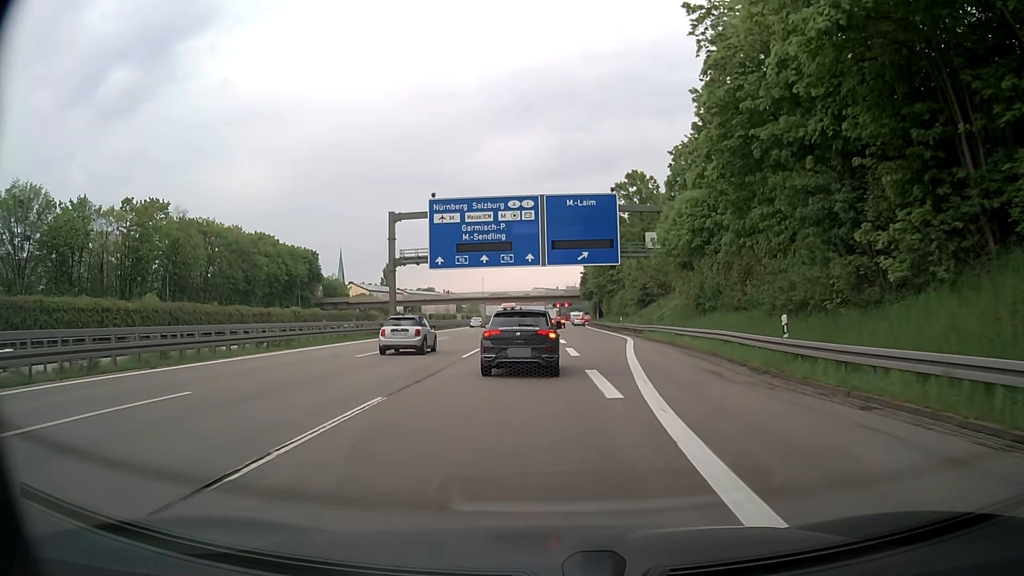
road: motorway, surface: asphalt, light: Day
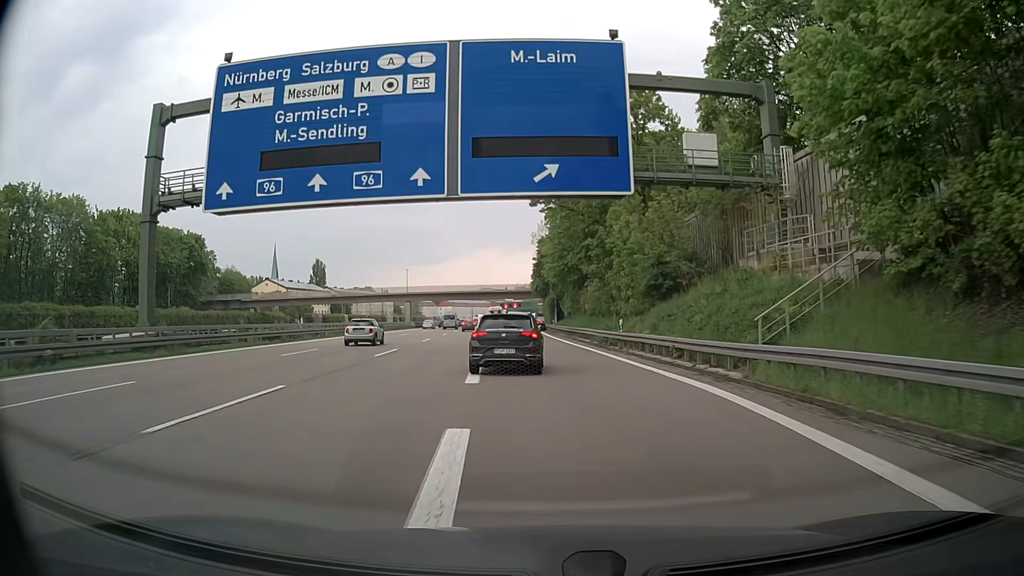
(+1.0, +33.6) m; +4°
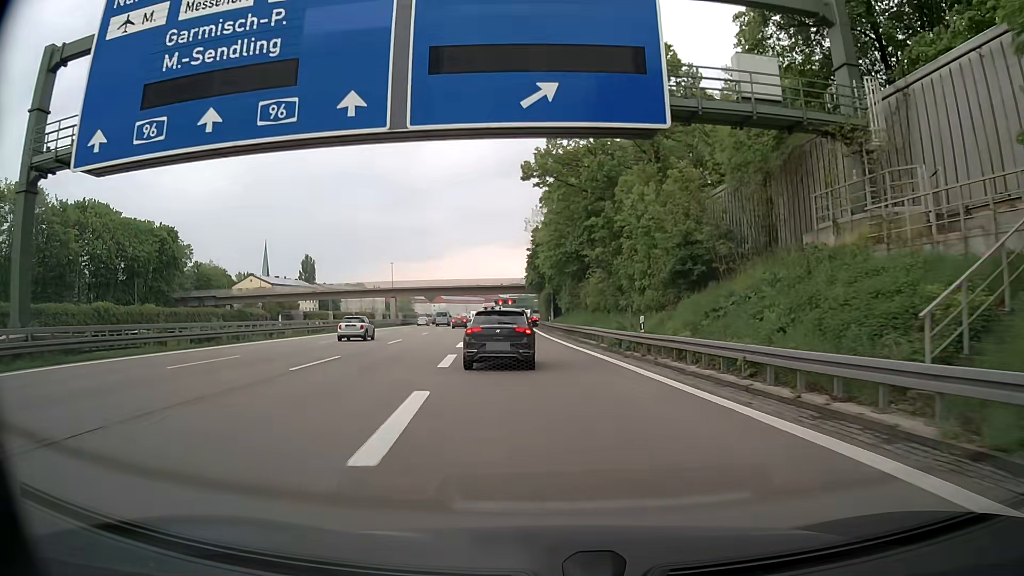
(0.0, +8.4) m; +1°
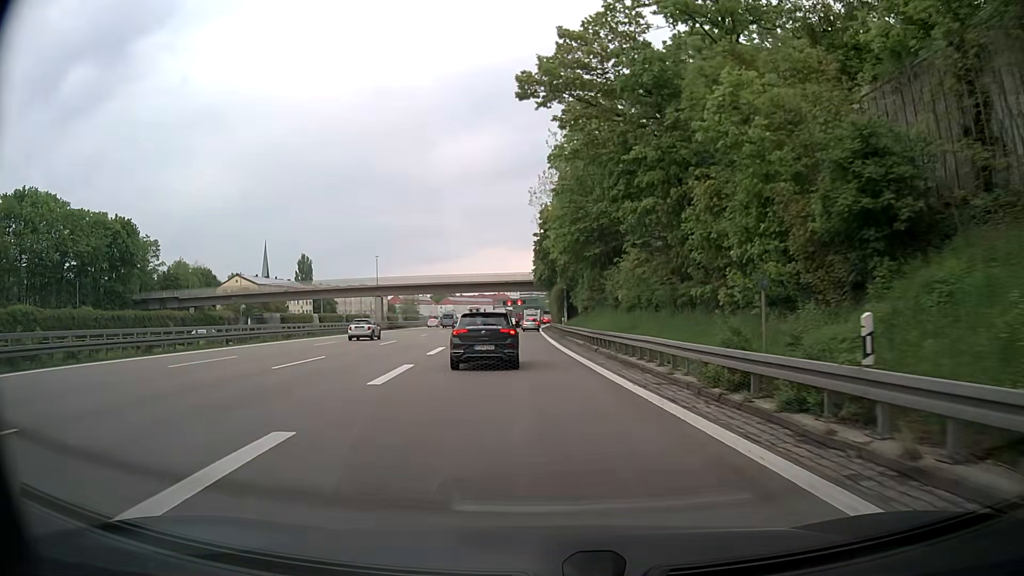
(-0.2, +16.3) m; -2°
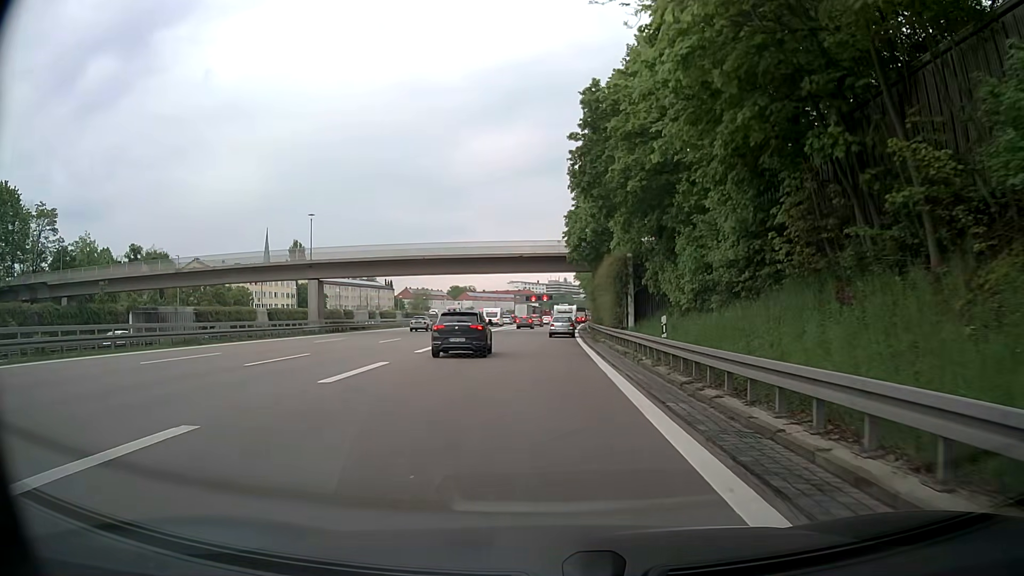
(-0.7, +36.4) m; -2°
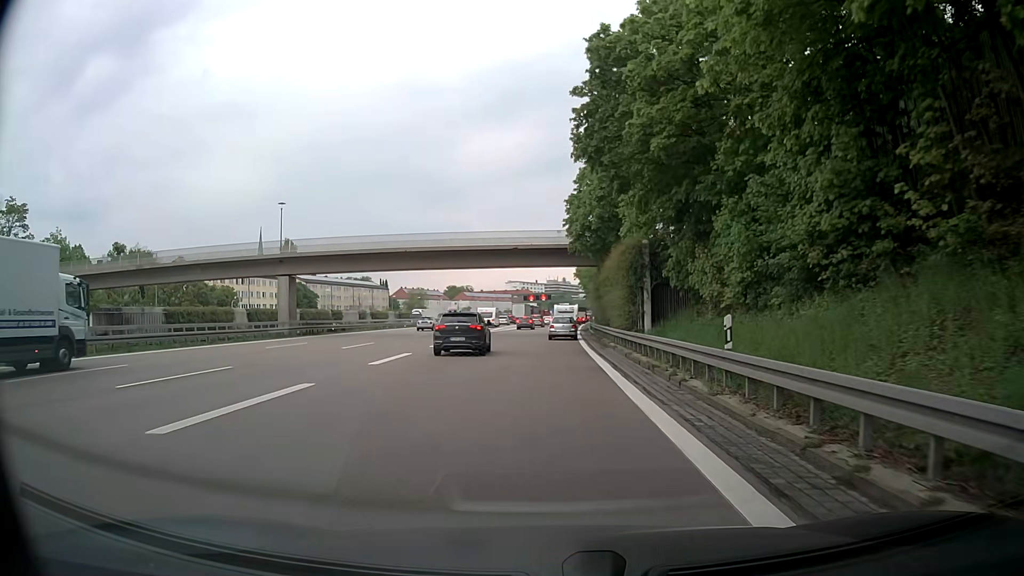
(0.0, +6.5) m; -1°
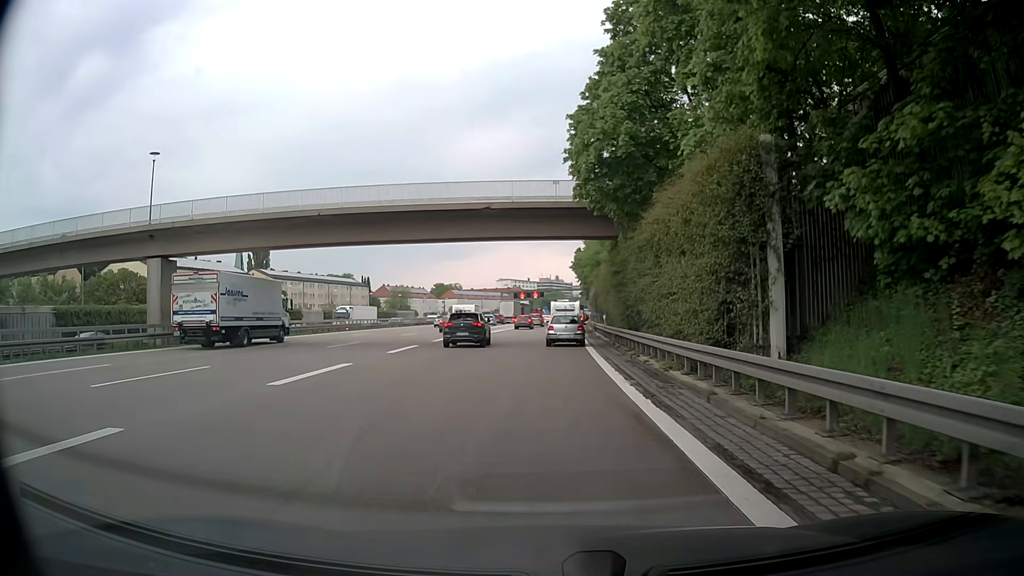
(+0.3, +17.8) m; +2°
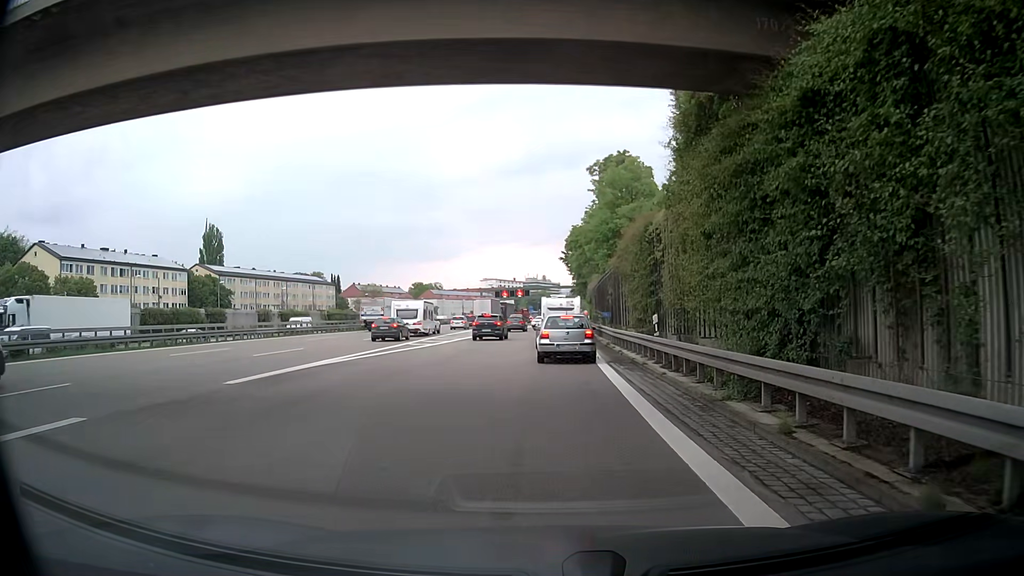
(-0.2, +23.2) m; +1°
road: motorway_link
